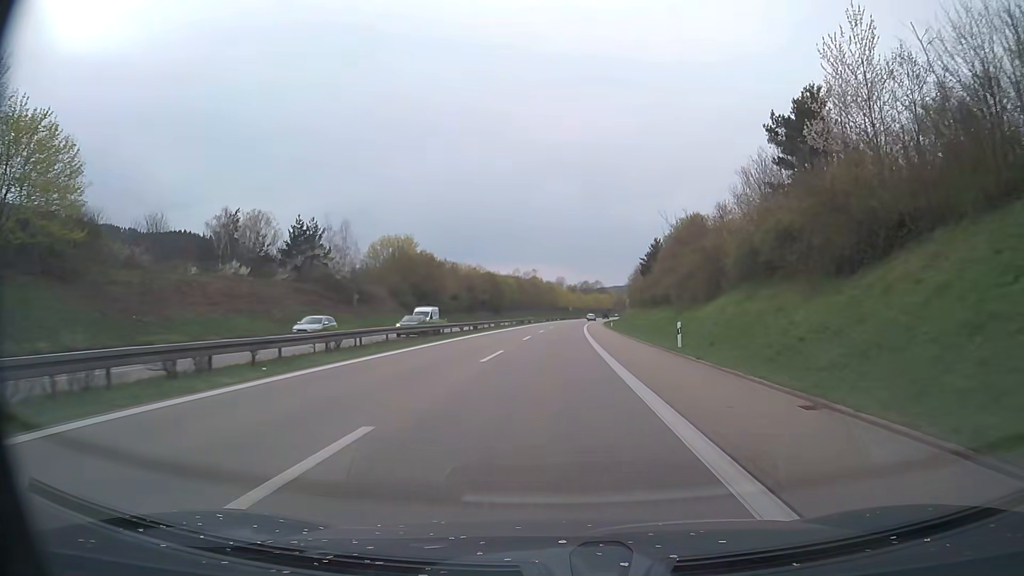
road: trunk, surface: asphalt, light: Day
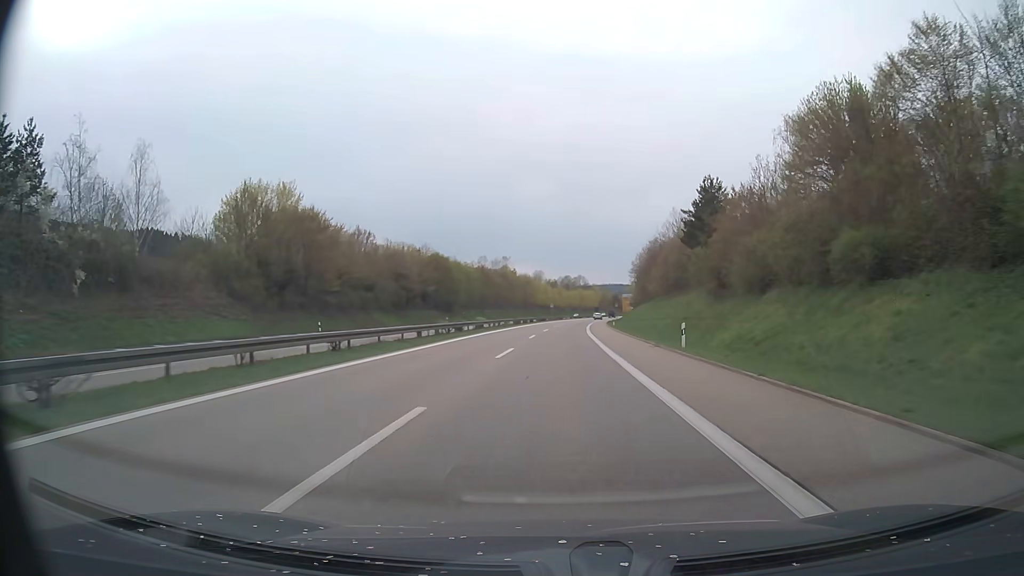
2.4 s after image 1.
(+0.7, +50.1) m; +2°
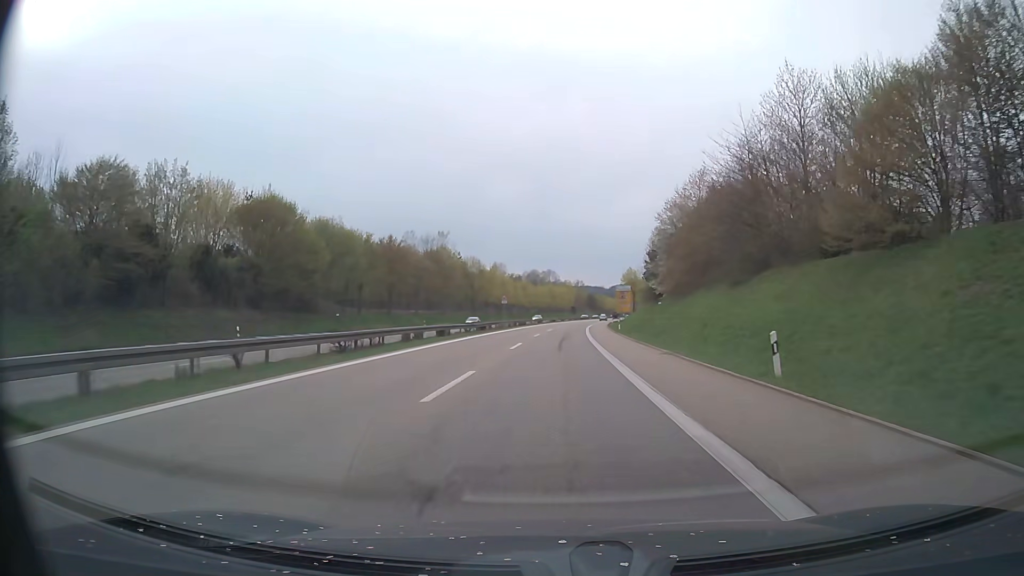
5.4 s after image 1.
(+1.5, +62.5) m; +3°
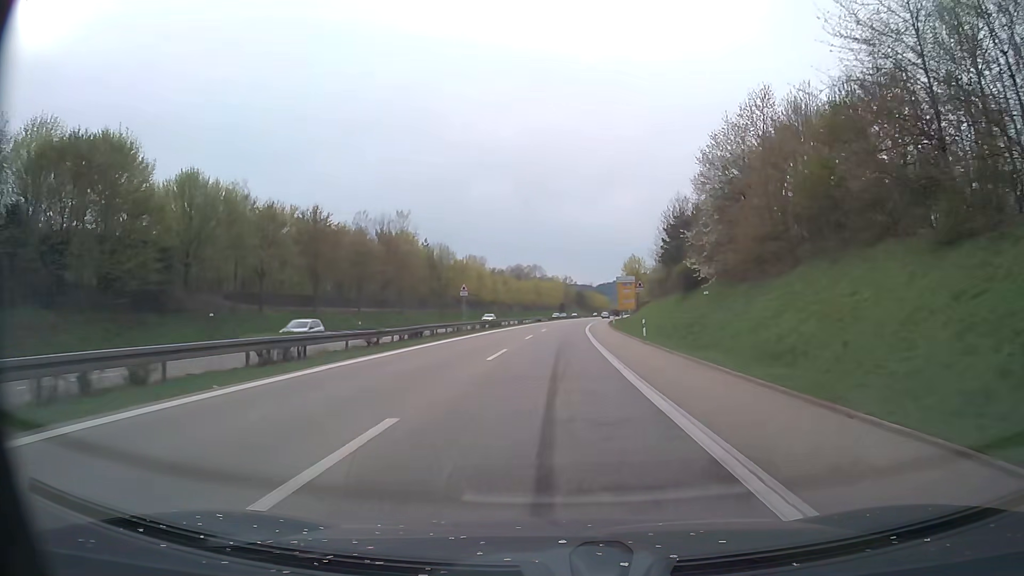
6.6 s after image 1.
(+0.2, +25.0) m; +1°
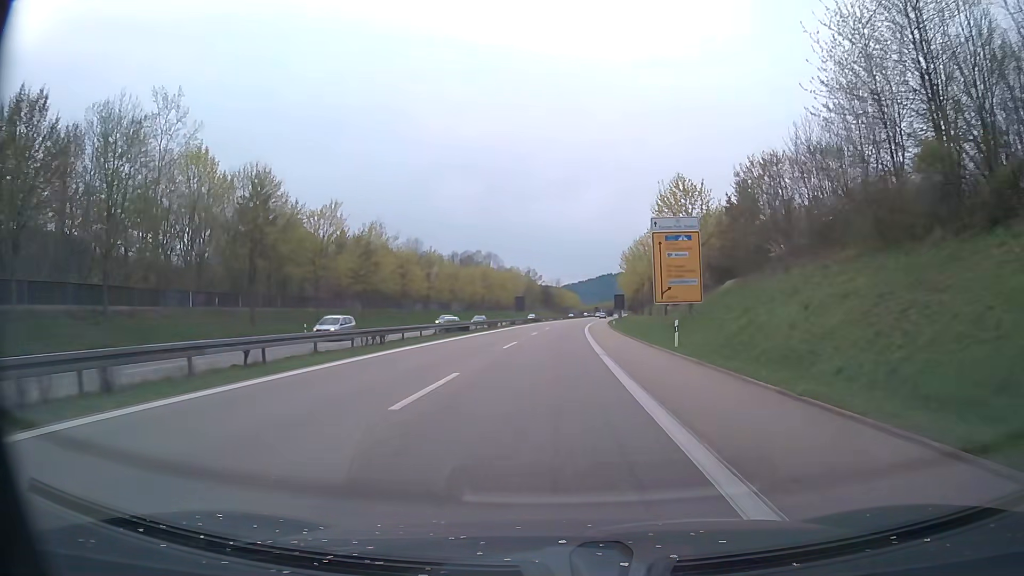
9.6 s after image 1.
(+1.6, +62.4) m; +3°
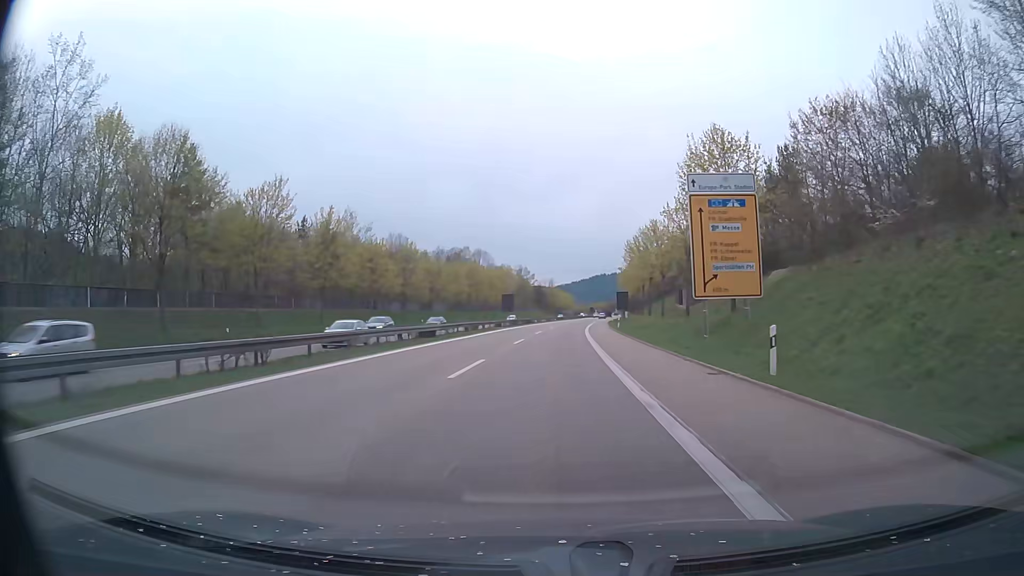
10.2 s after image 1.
(+0.1, +12.5) m; 0°
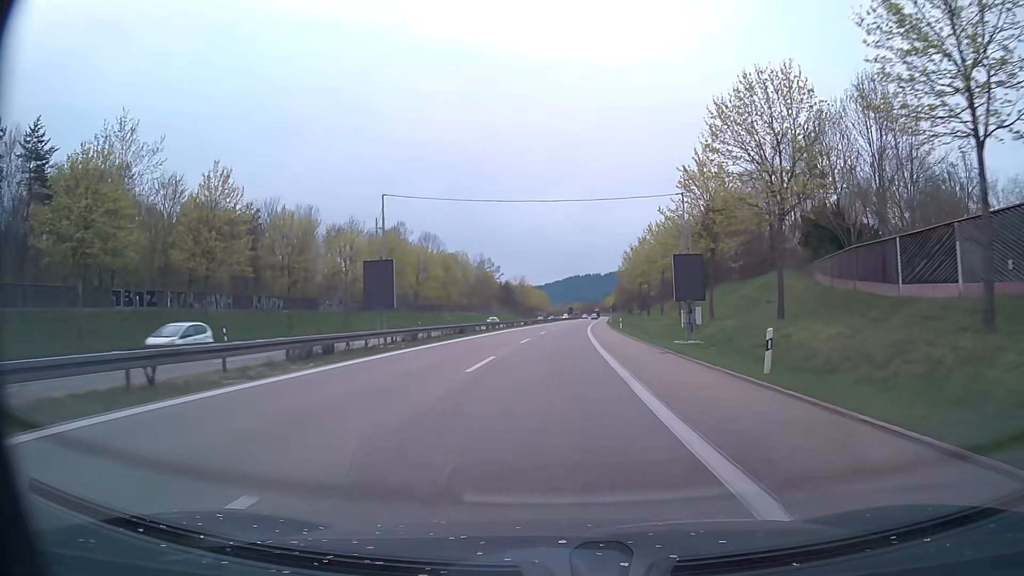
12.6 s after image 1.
(+1.2, +49.9) m; +2°
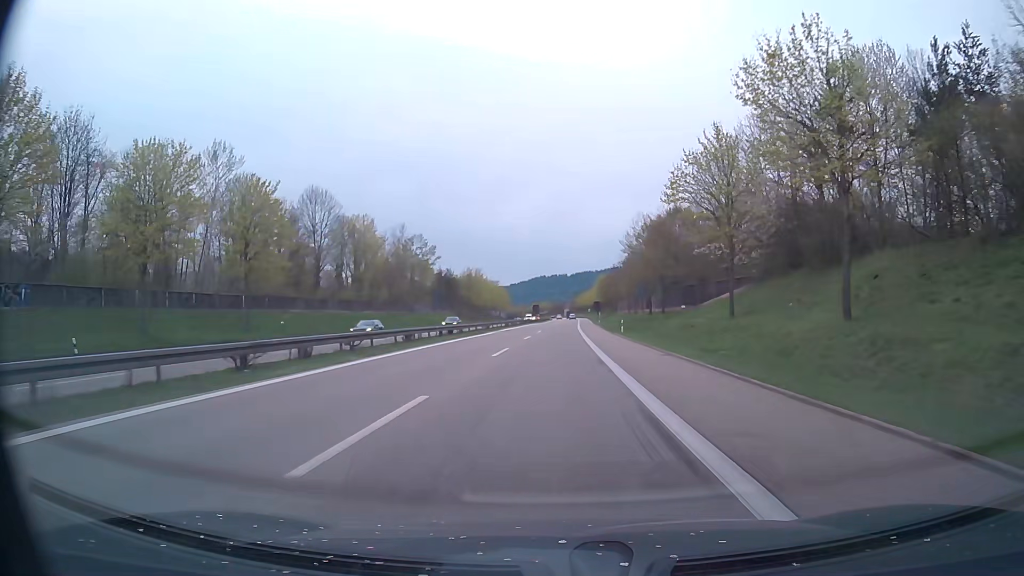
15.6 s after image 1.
(+1.9, +62.4) m; +3°
(0, +10) (0, +20) (0, +30) (0, +40) (+1, +50) (+1, +60) (+1, +70) (+1, +80) (+2, +90) (+2, +100) m
